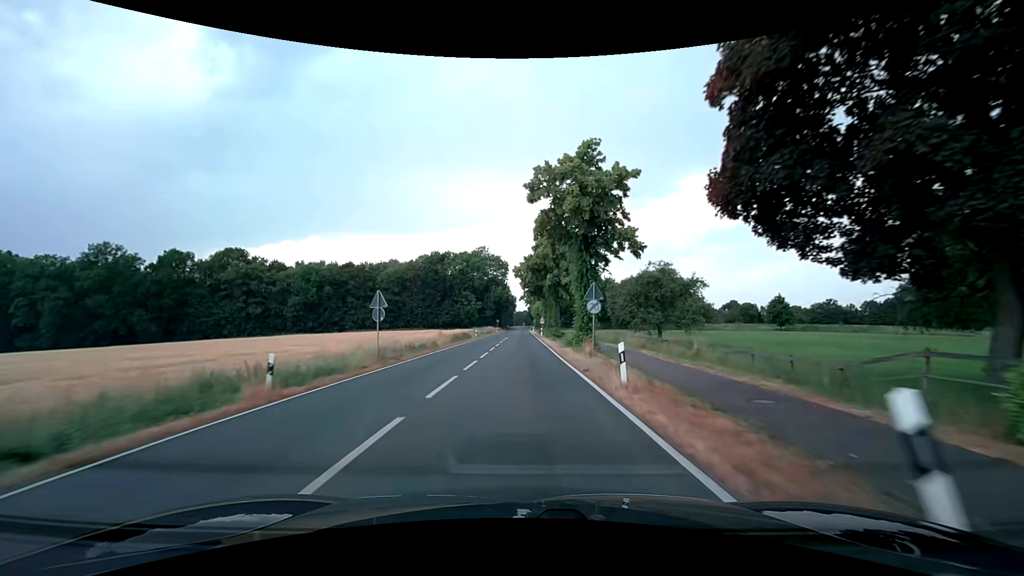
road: secondary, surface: asphalt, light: Day
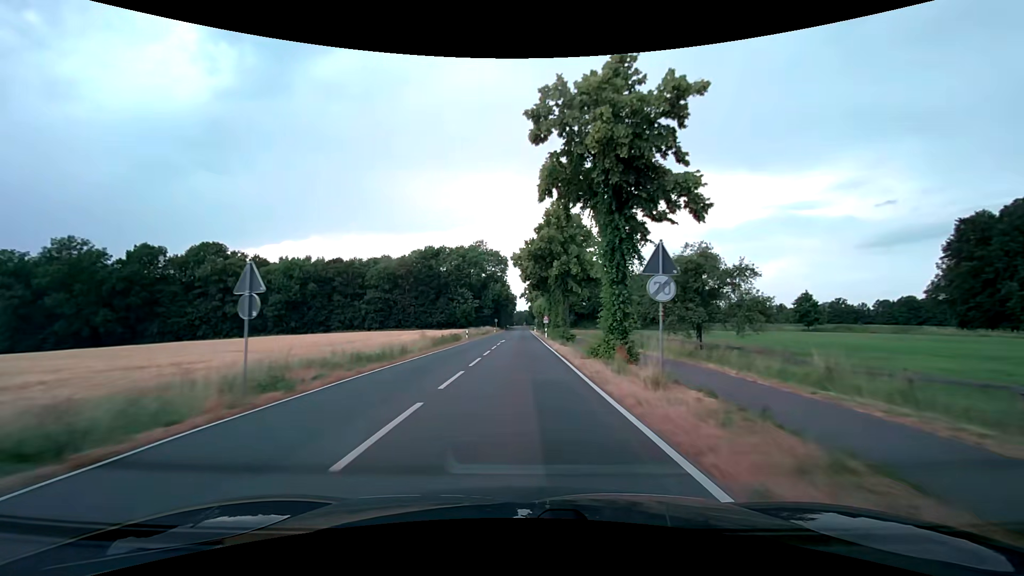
(+0.1, +10.6) m; 0°
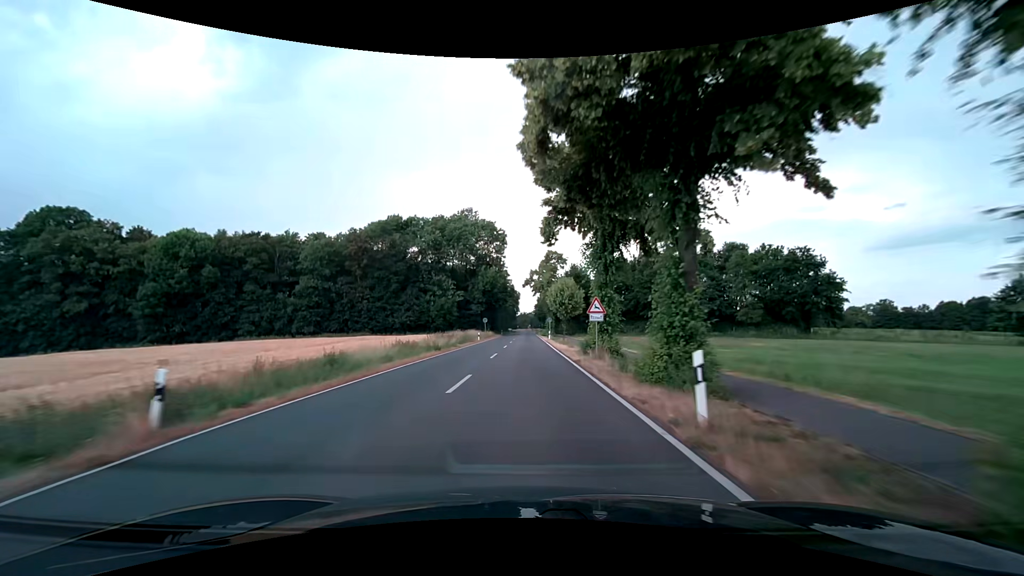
(-0.1, +43.7) m; 0°
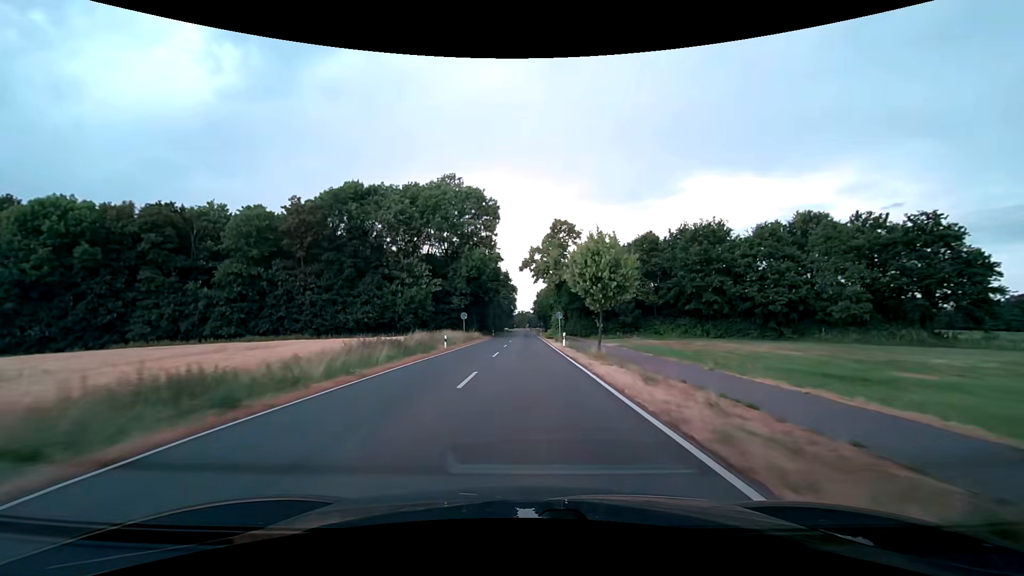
(0.0, +23.4) m; 0°
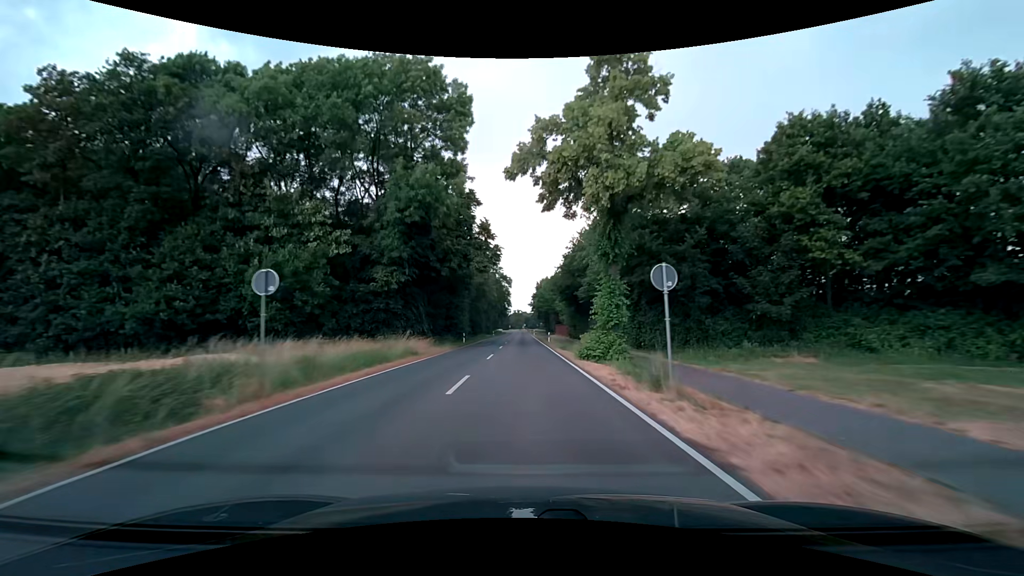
(+0.1, +37.3) m; 0°
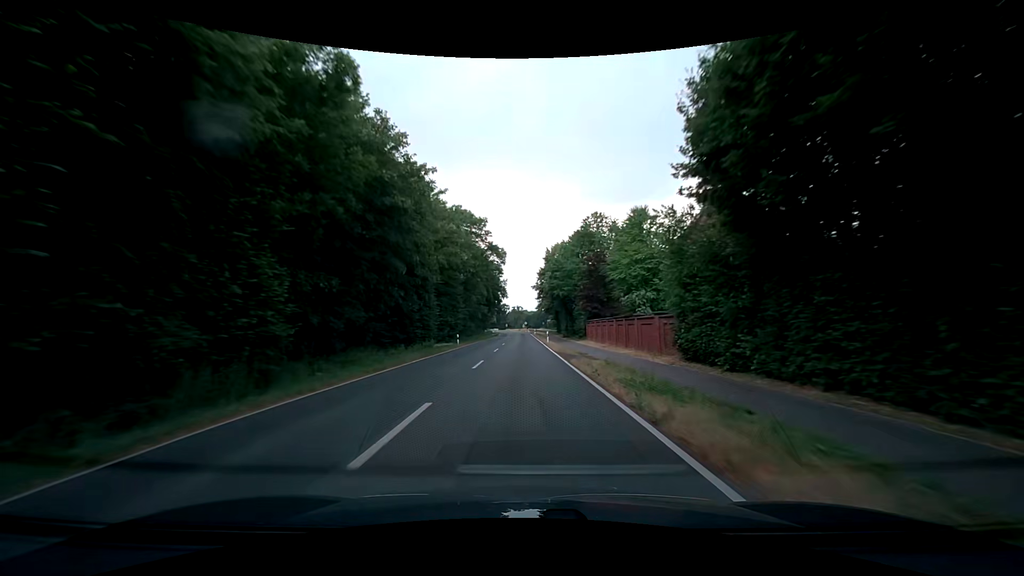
(+0.1, +53.6) m; 0°
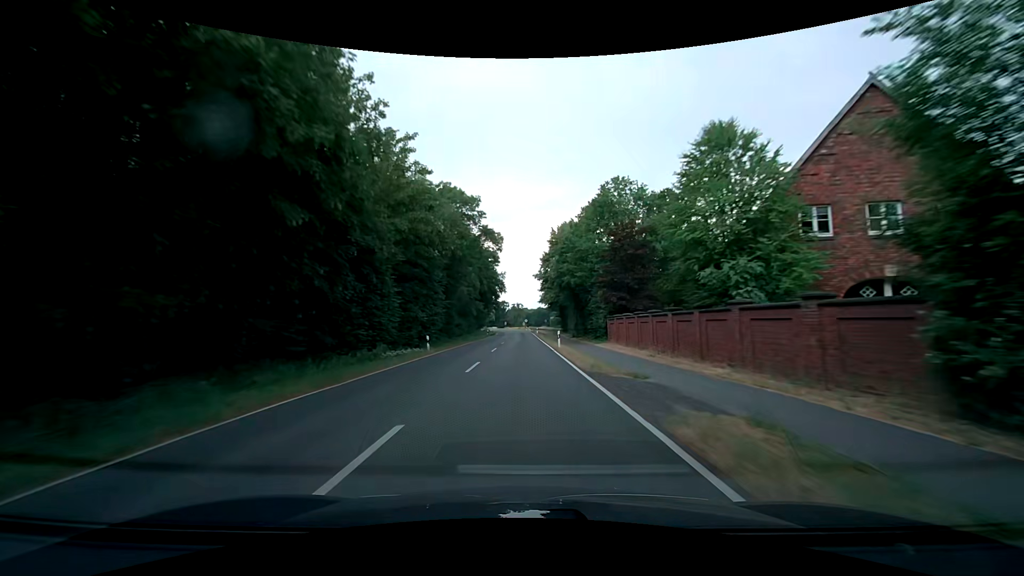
(+0.1, +14.0) m; +1°
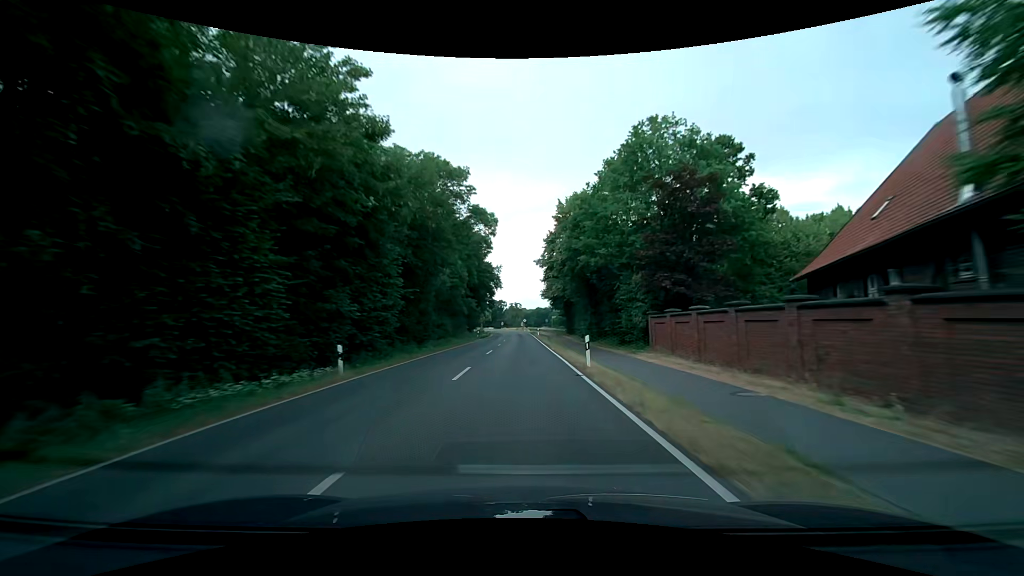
(-0.1, +14.3) m; 0°
(0, +10) (0, +20) (0, +30) (0, +40) (0, +50) (0, +60) (-1, +70) (-1, +80) (-1, +90) (-2, +100) m
